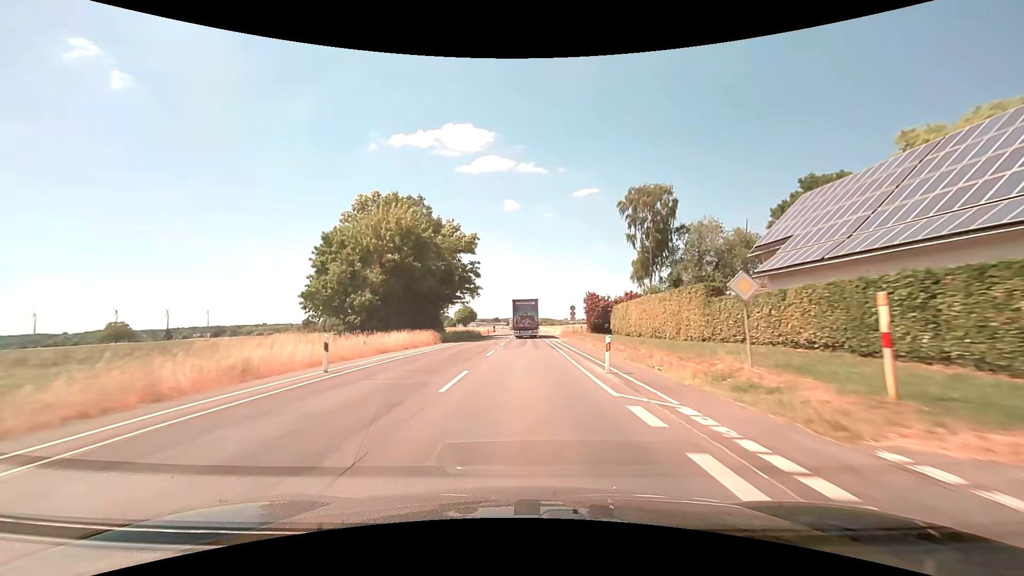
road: secondary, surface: asphalt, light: Day
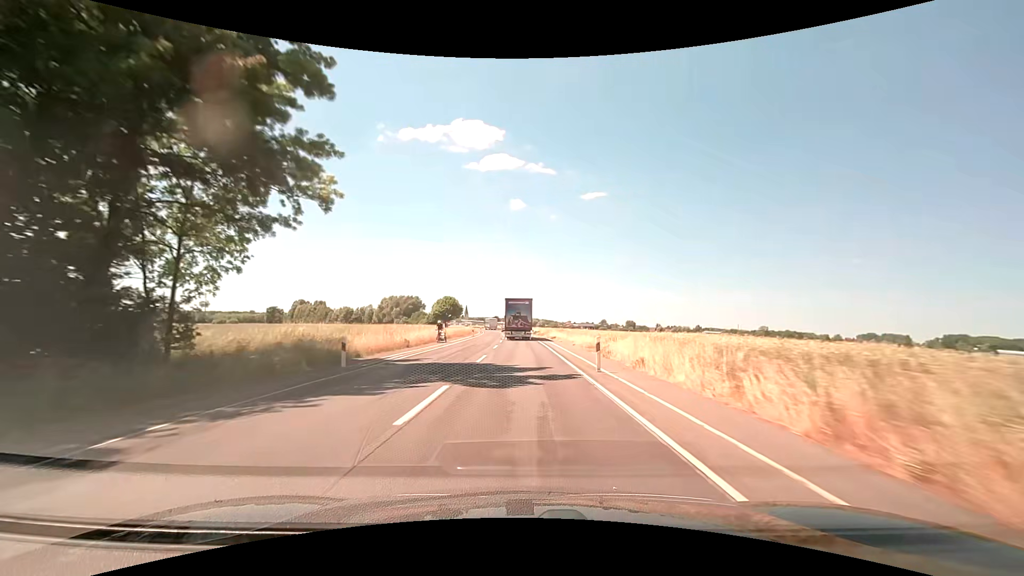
(+0.3, +62.7) m; 0°
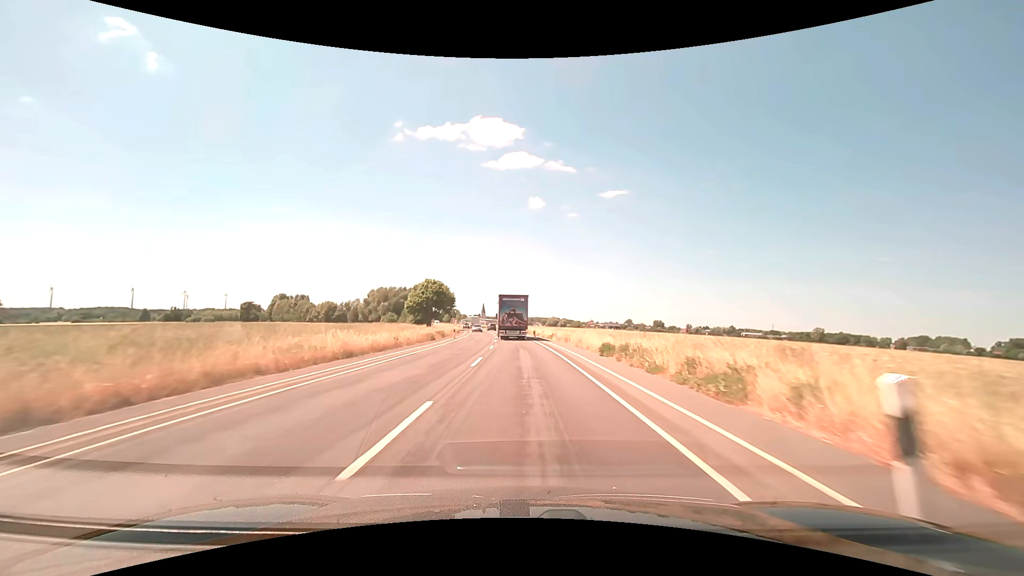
(-0.5, +62.8) m; -2°
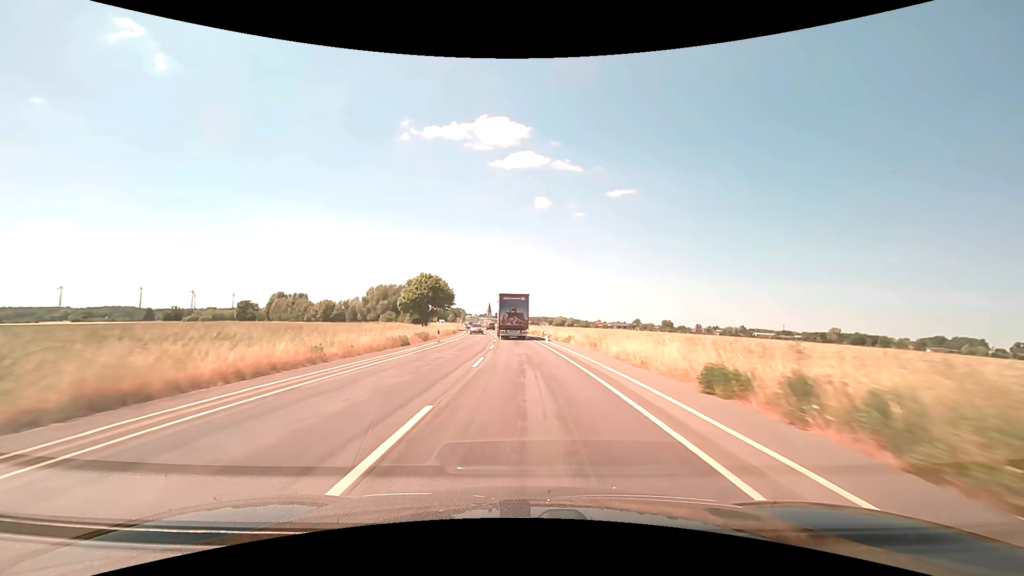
(-0.1, +12.5) m; -1°
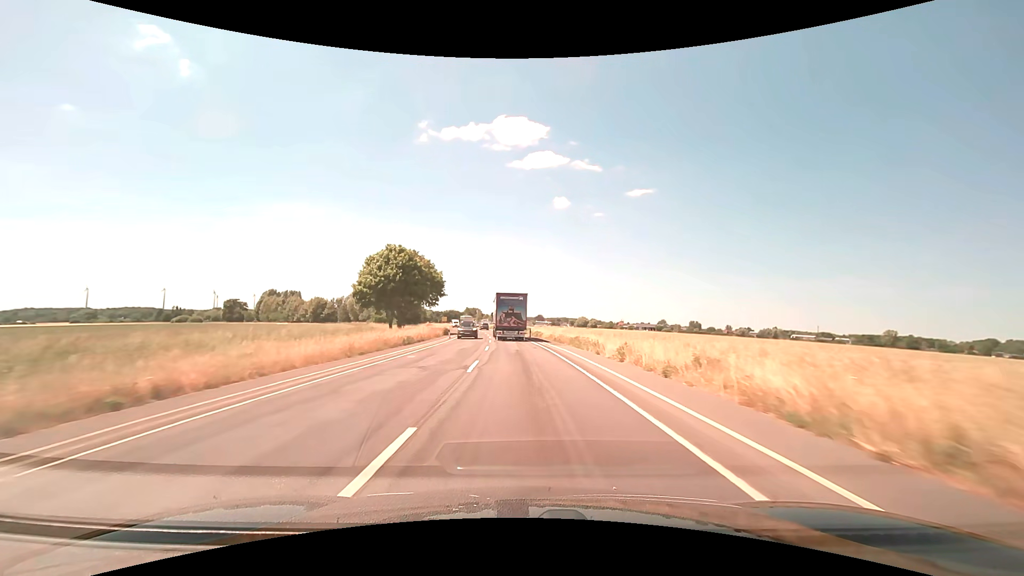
(-0.7, +37.7) m; -2°
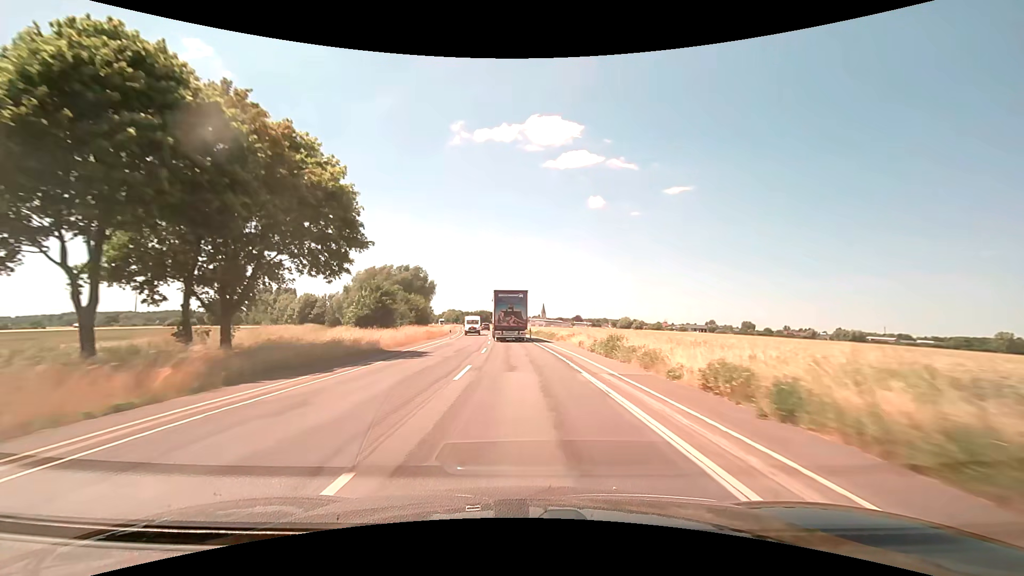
(-1.6, +50.2) m; -4°
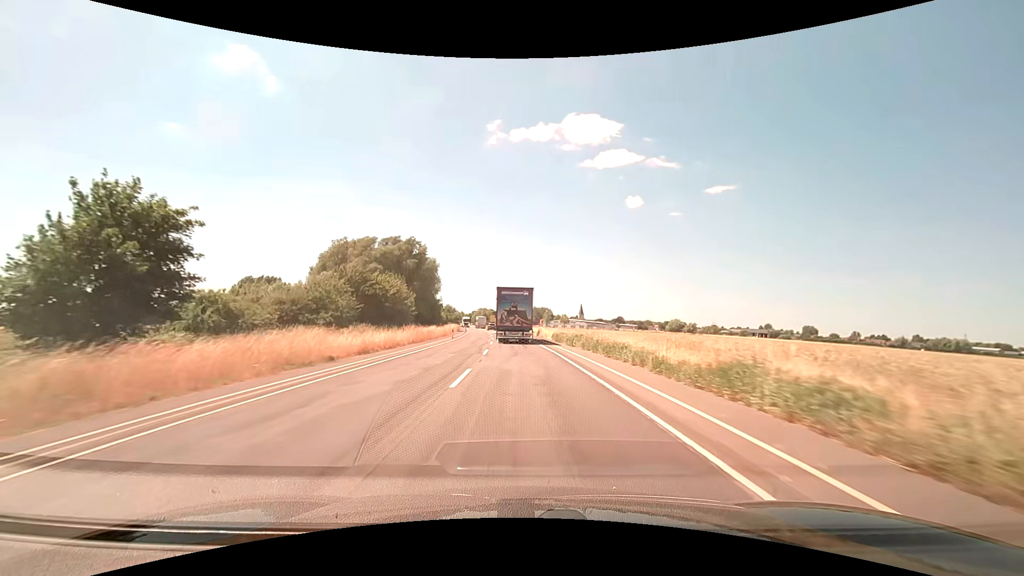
(-1.6, +49.6) m; -4°
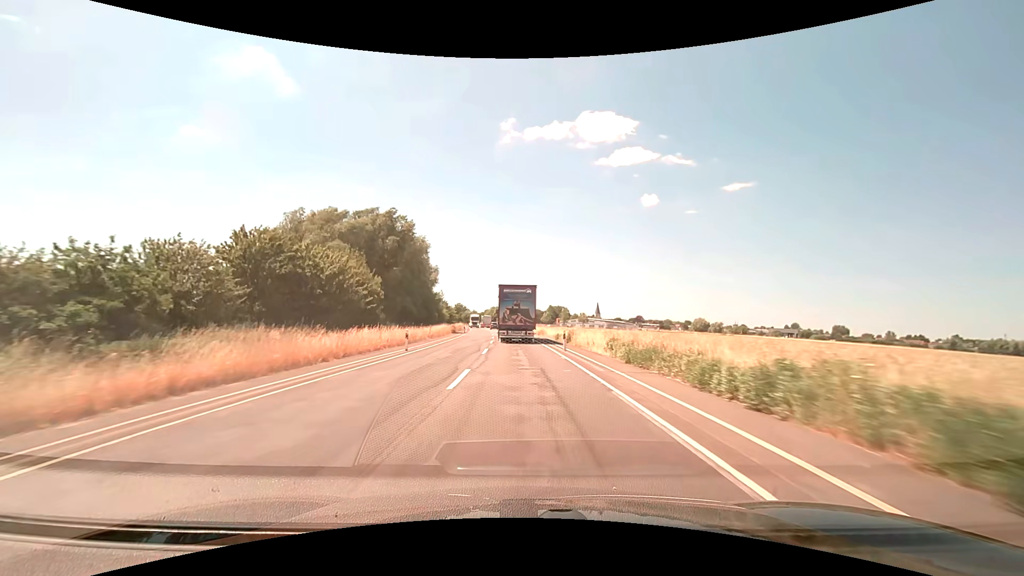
(-0.4, +24.5) m; -2°
(0, +10) (0, +20) (-1, +30) (-1, +40) (-2, +50) (-2, +60) (-3, +70) (-4, +80) (-4, +90) (-5, +100) m
